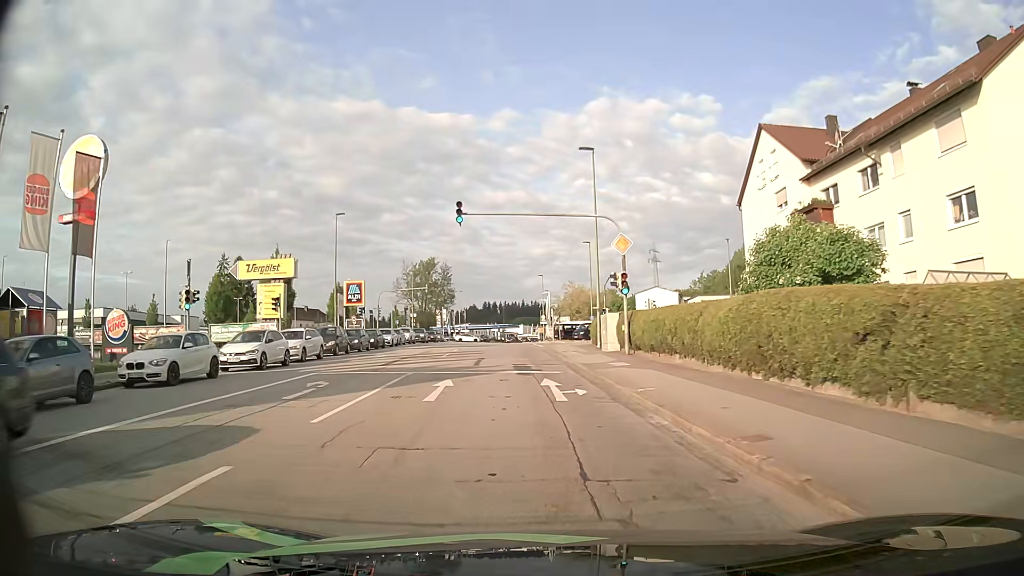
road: tertiary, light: Day
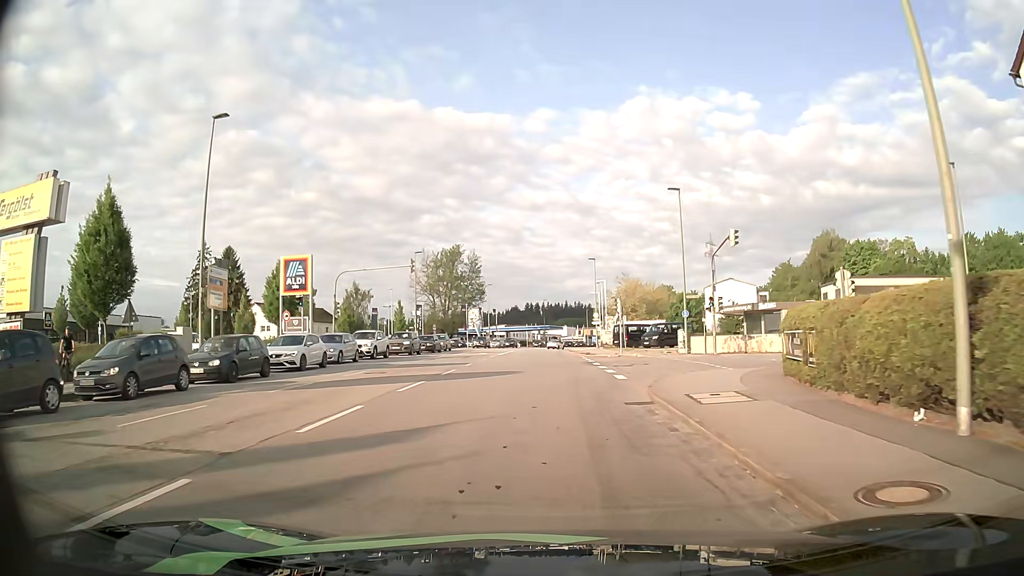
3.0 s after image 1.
(-1.3, +27.3) m; -4°
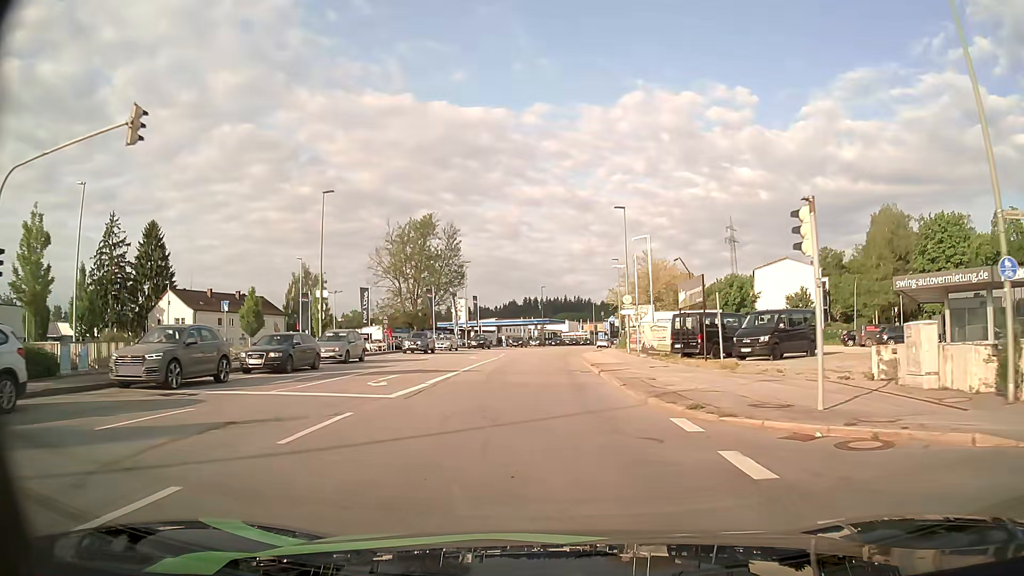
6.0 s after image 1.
(+0.1, +30.7) m; +1°
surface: asphalt
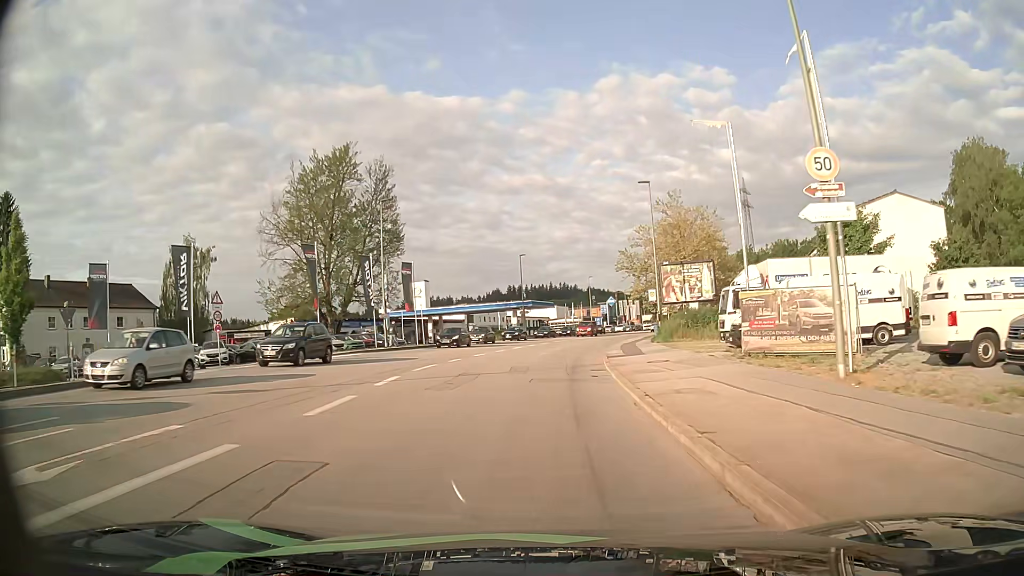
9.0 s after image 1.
(+0.2, +35.2) m; +1°
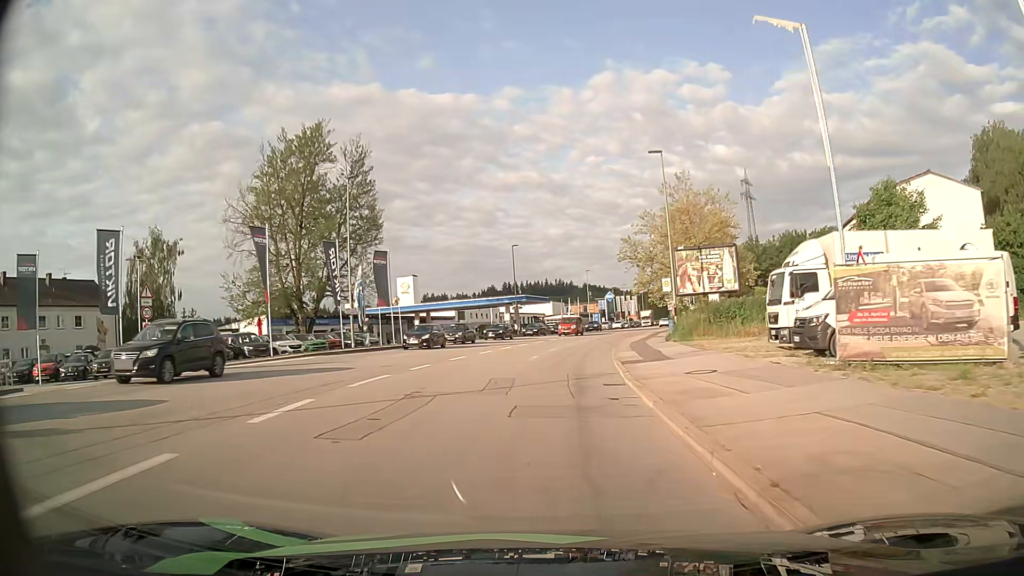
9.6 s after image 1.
(0.0, +7.0) m; 0°
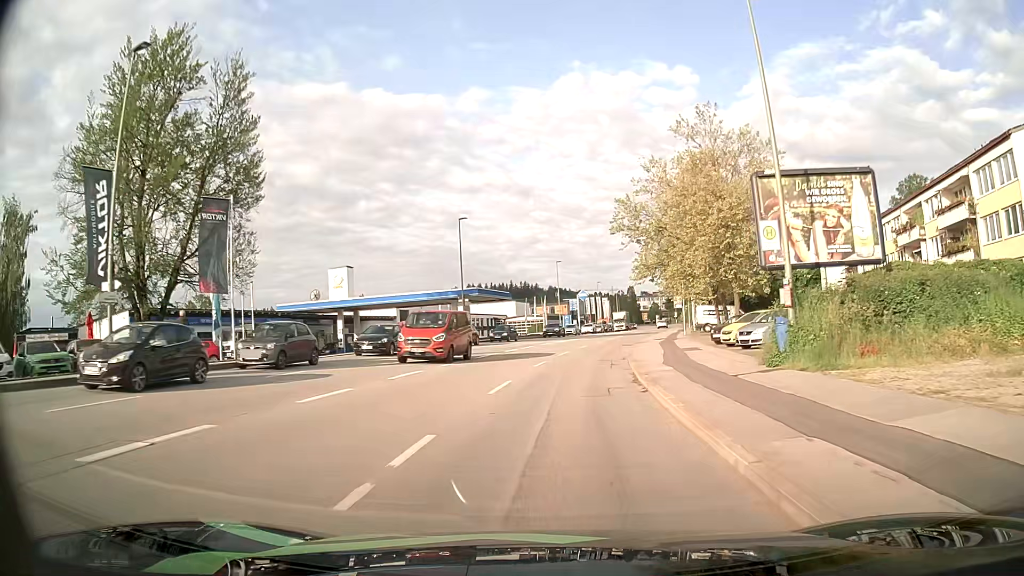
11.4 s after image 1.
(+0.3, +21.3) m; +3°
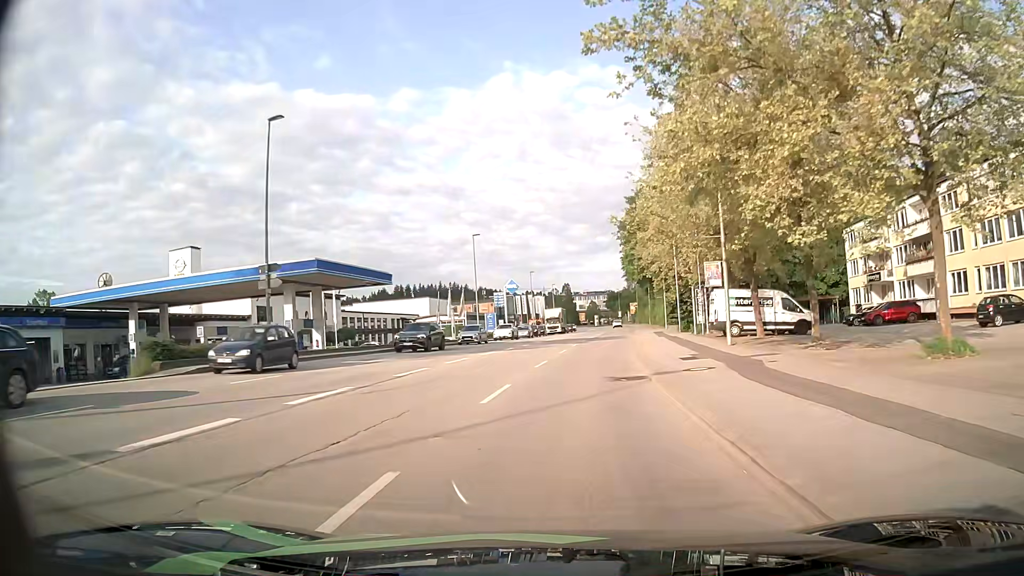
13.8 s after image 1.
(+1.6, +29.1) m; +6°
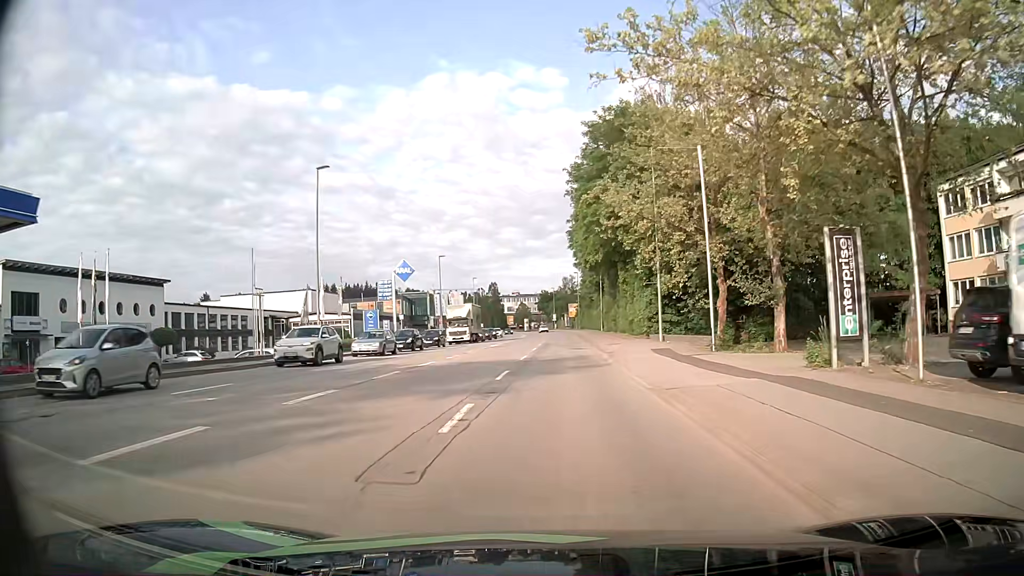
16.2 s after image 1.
(+1.7, +29.5) m; +7°
(0, +10) (0, +20) (0, +30) (+1, +40) (+1, +50) (+1, +60) (+1, +70) (+1, +80) (+1, +90) (0, +100) m
